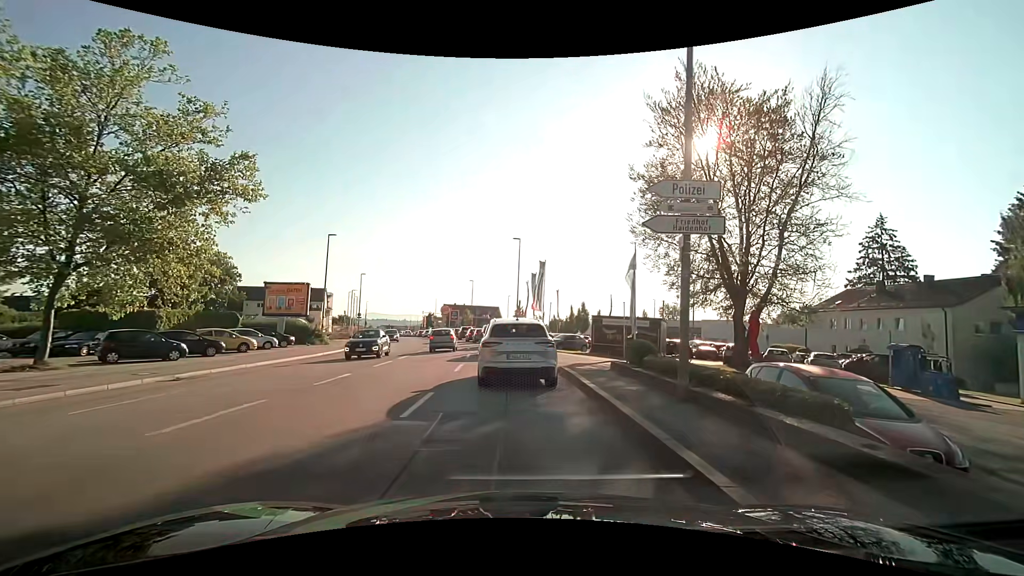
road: tertiary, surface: asphalt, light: Day
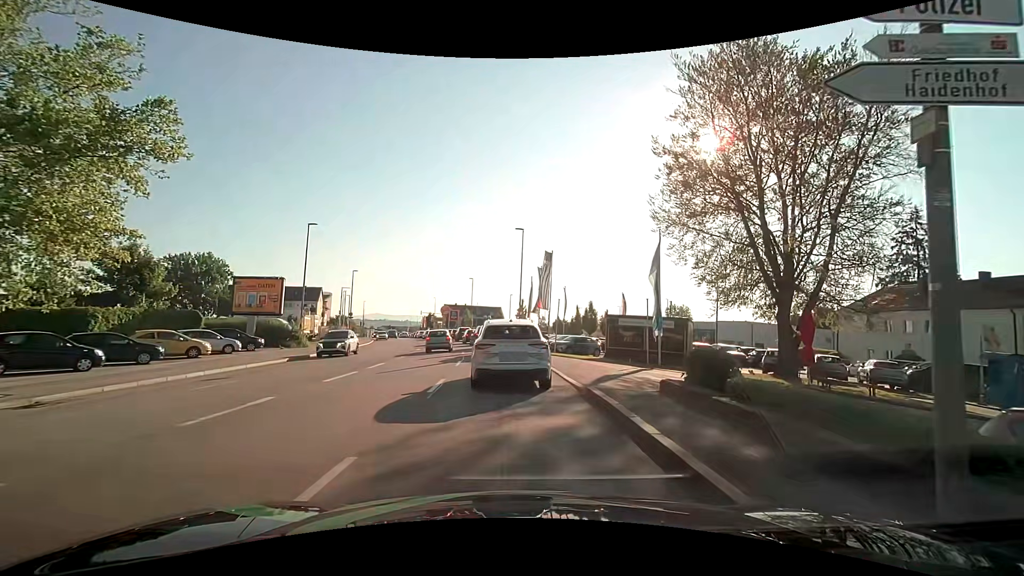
(0.0, +5.3) m; -1°
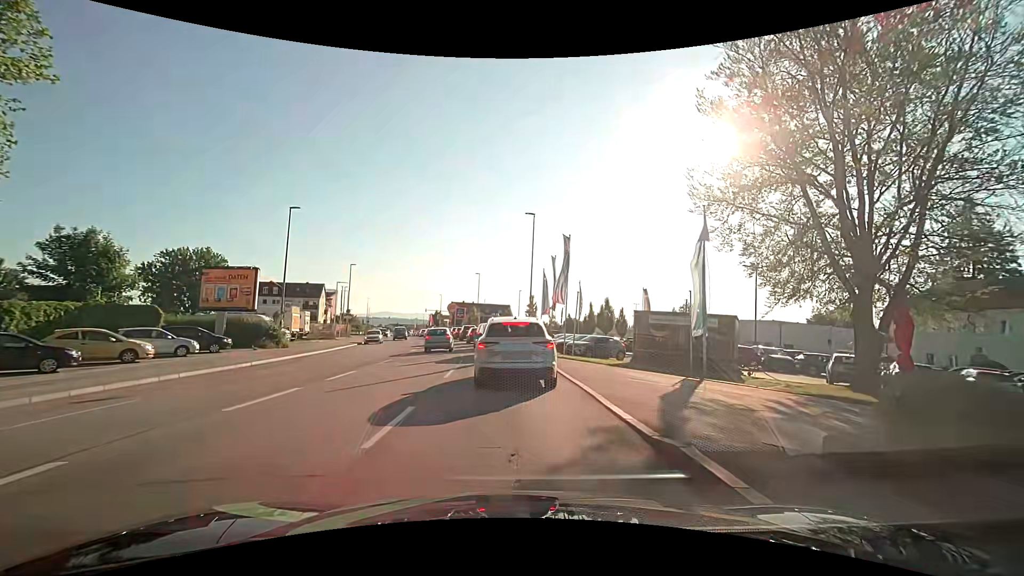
(0.0, +5.3) m; -1°
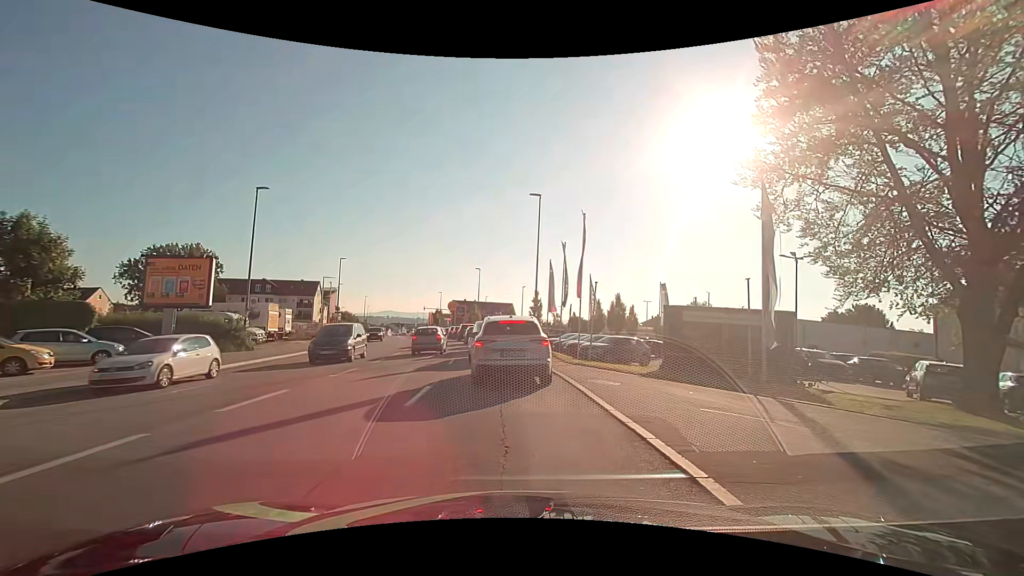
(0.0, +5.0) m; 0°
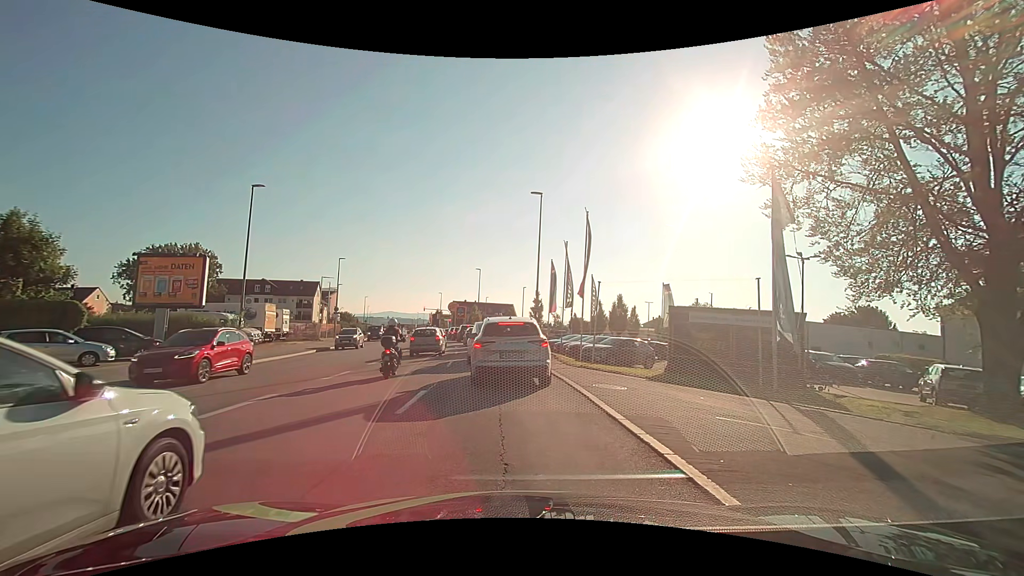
(0.0, +0.7) m; 0°
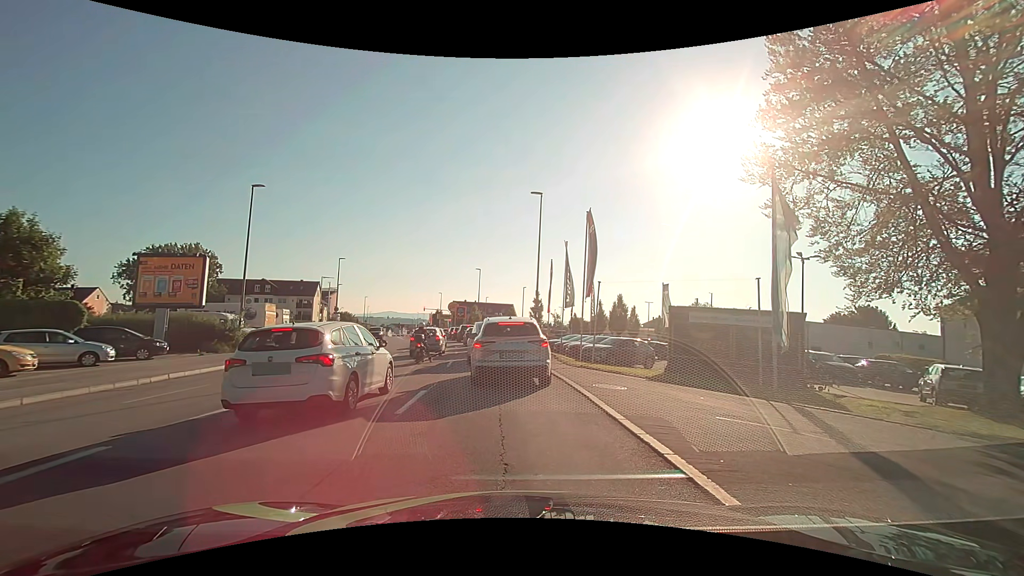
(0.0, 0.0) m; 0°
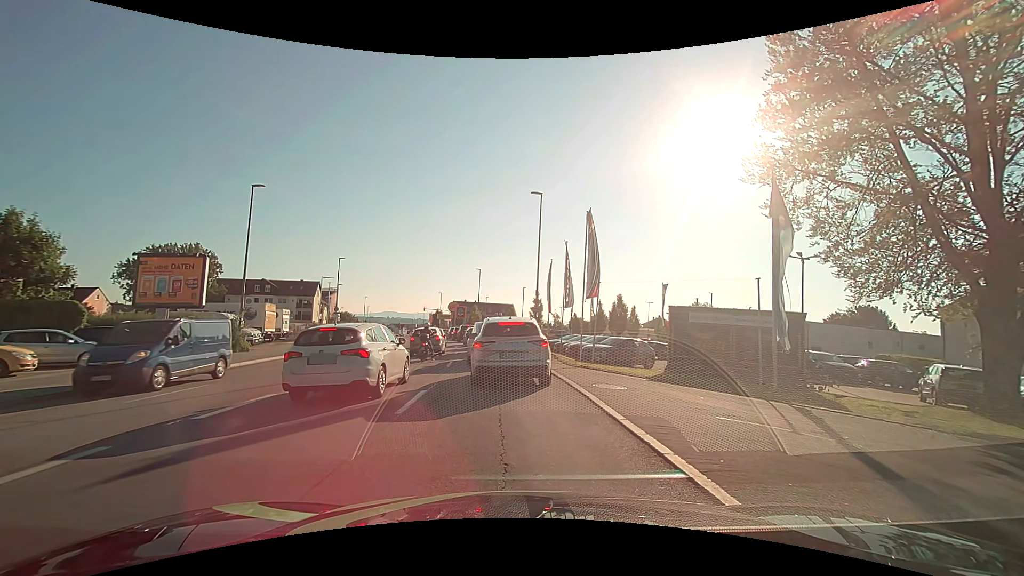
(0.0, 0.0) m; 0°
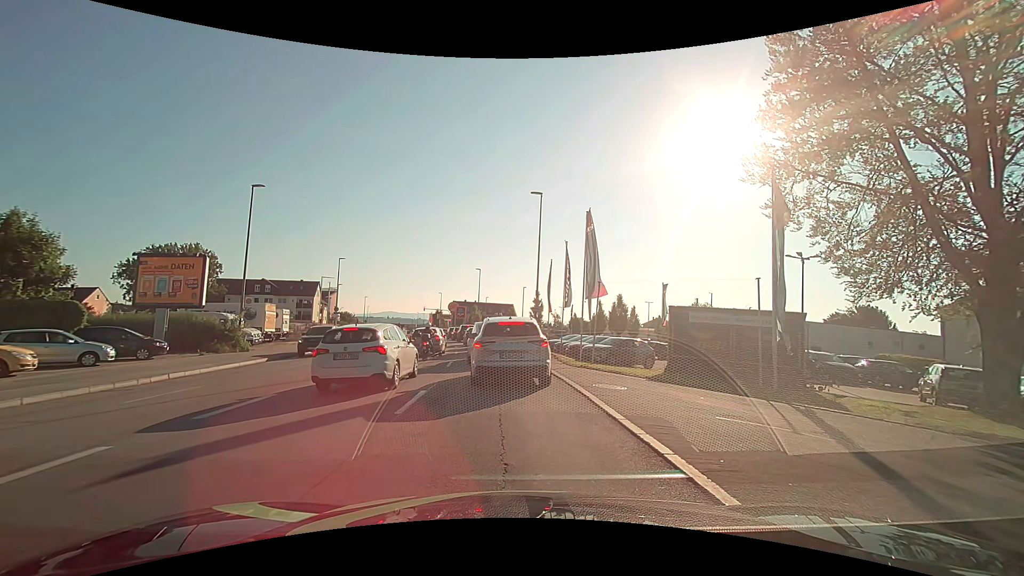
(0.0, 0.0) m; 0°
